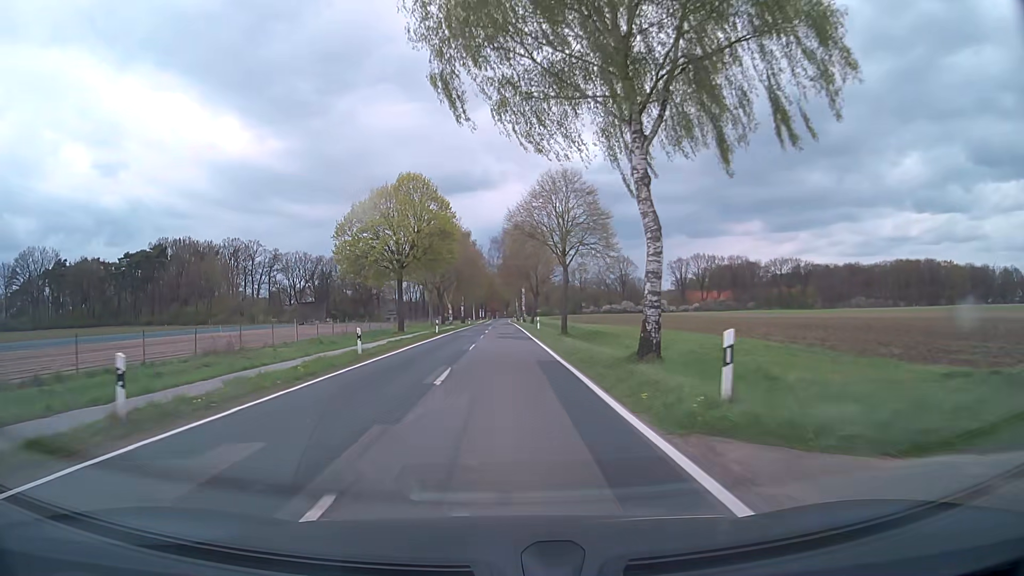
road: secondary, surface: asphalt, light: Day
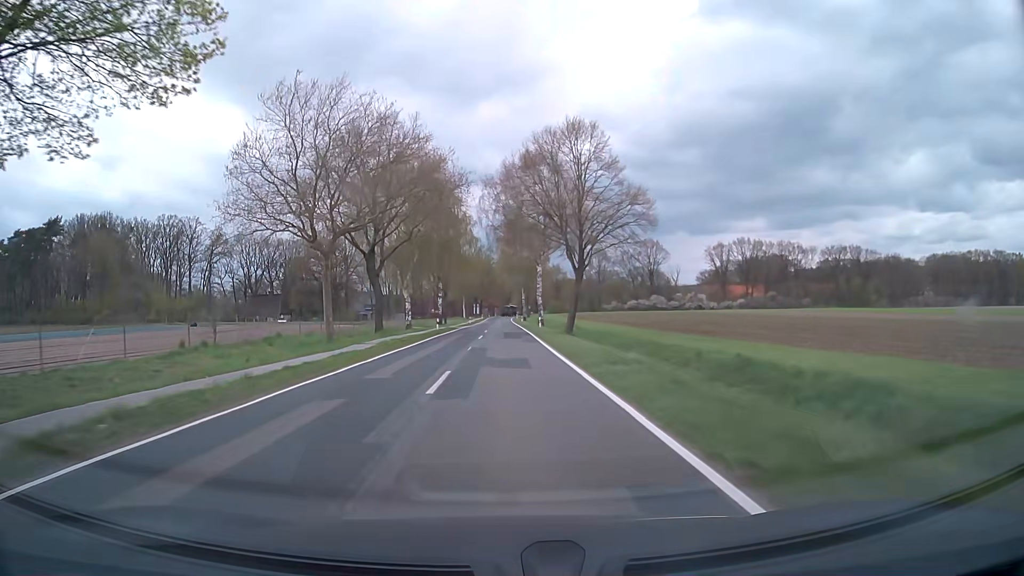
(-0.1, +50.8) m; 0°
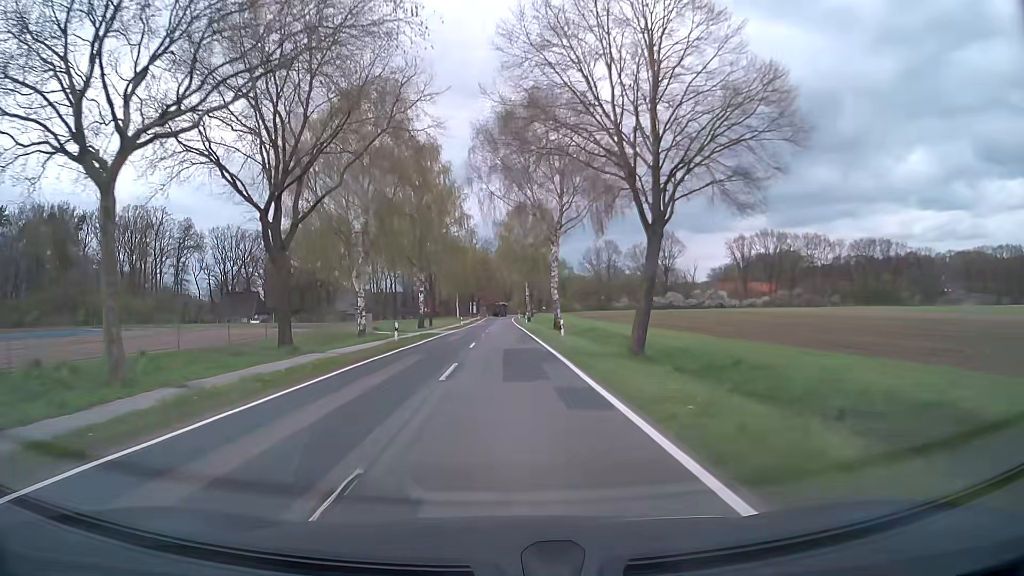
(0.0, +20.4) m; 0°
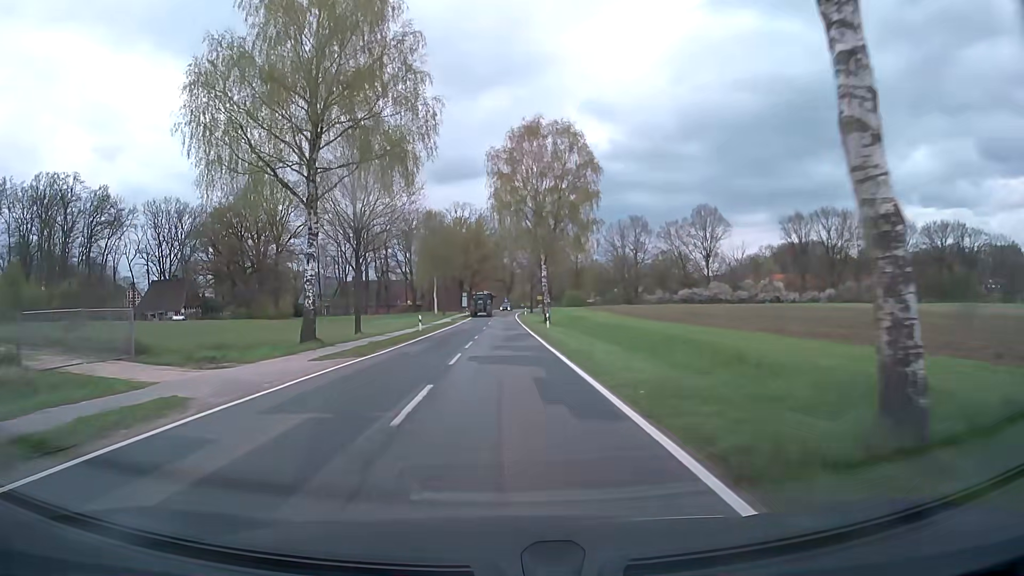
(0.0, +40.8) m; 0°
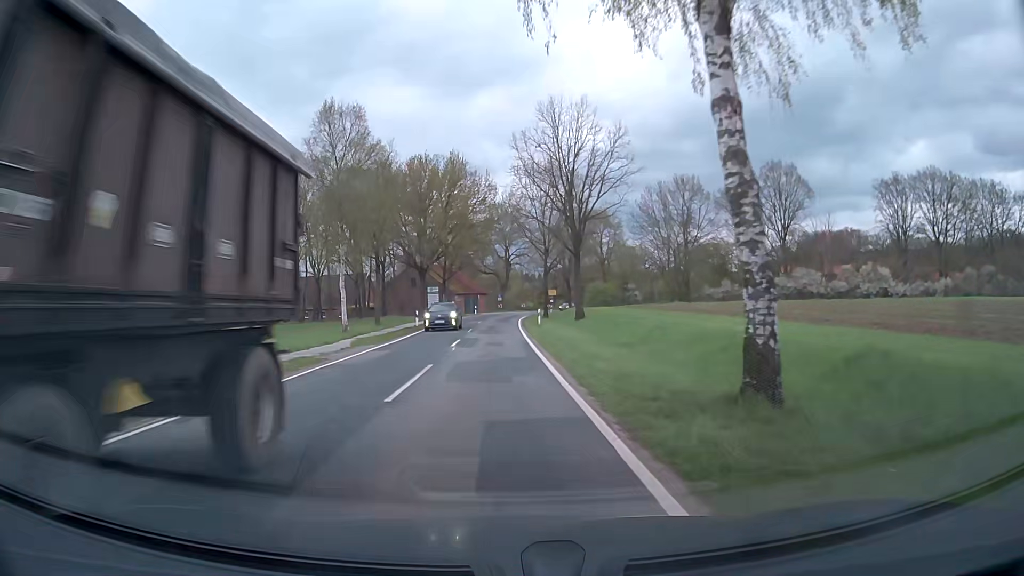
(+0.7, +47.6) m; +1°
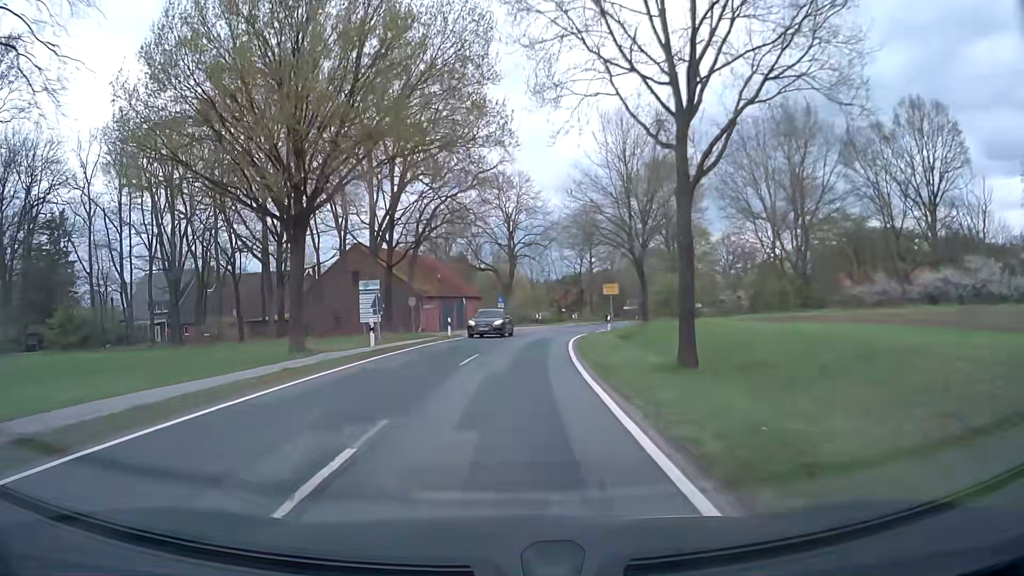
(-0.4, +42.8) m; 0°
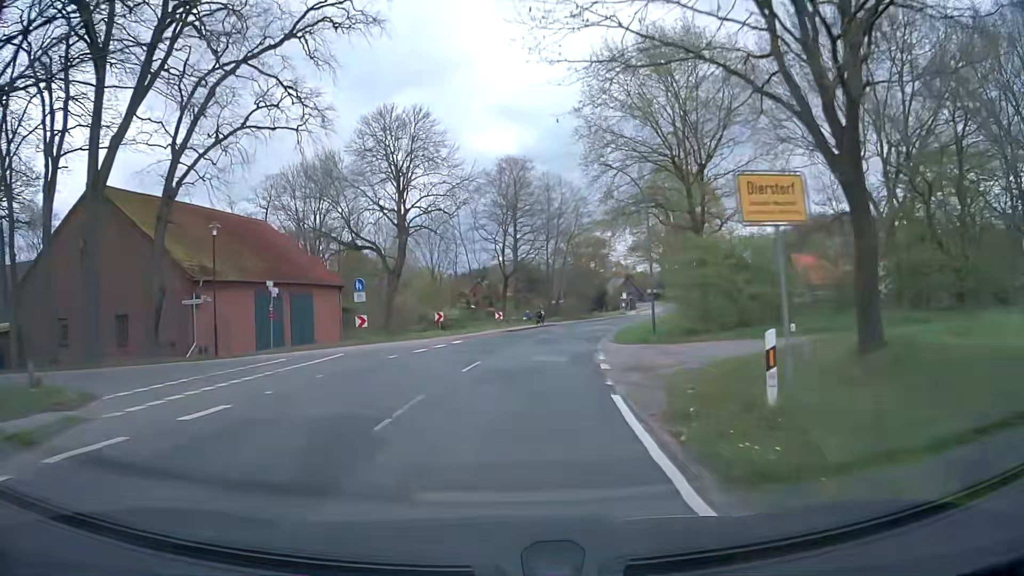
(+1.7, +32.0) m; +8°
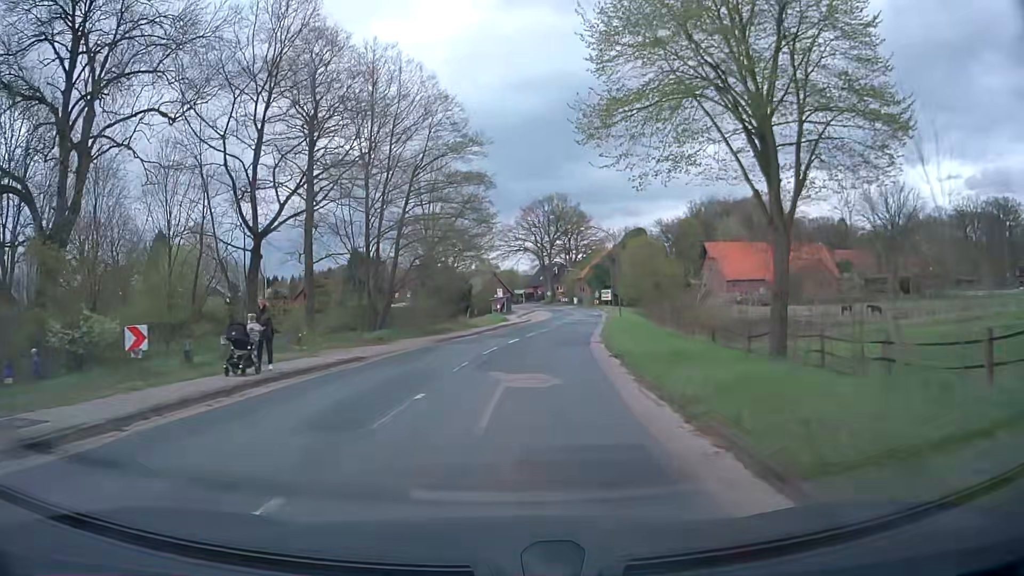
(+4.1, +37.8) m; +12°
(0, +10) (+1, +20) (+2, +30) (+3, +40) (+5, +50) (+6, +60) (+8, +70) (+9, +79) (+10, +89) (+10, +99) m
